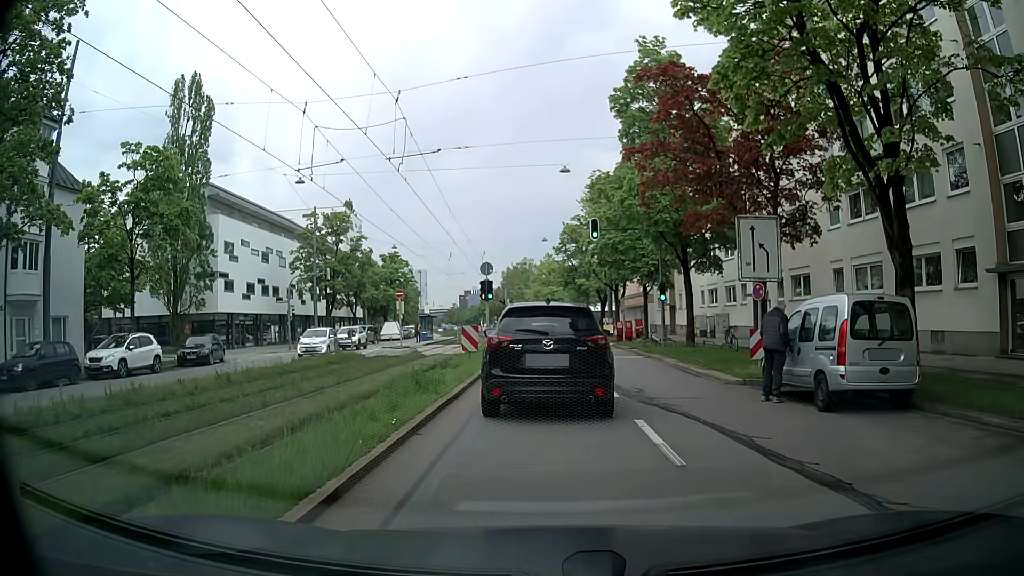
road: secondary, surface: asphalt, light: Day
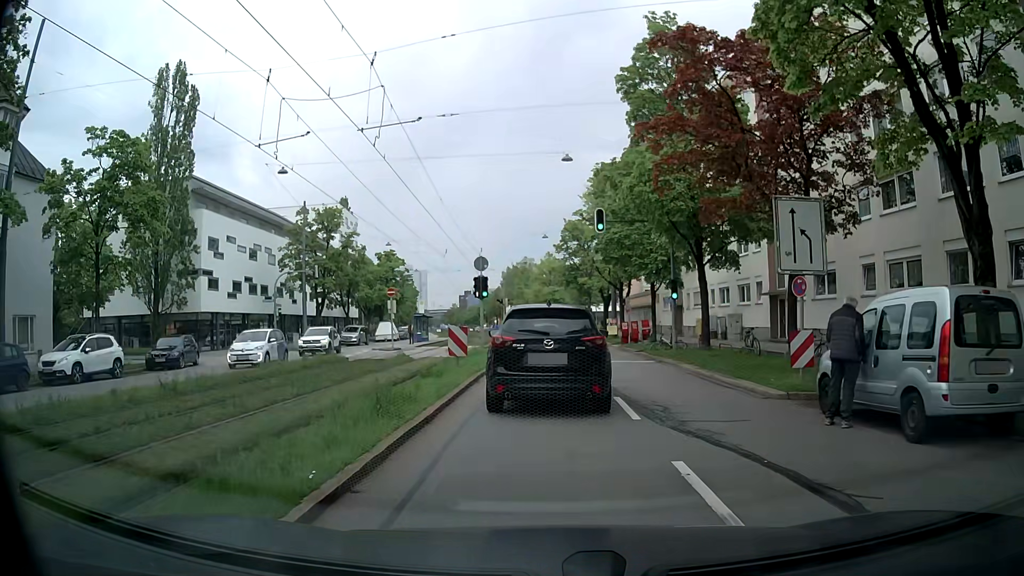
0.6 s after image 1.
(0.0, +2.9) m; -1°
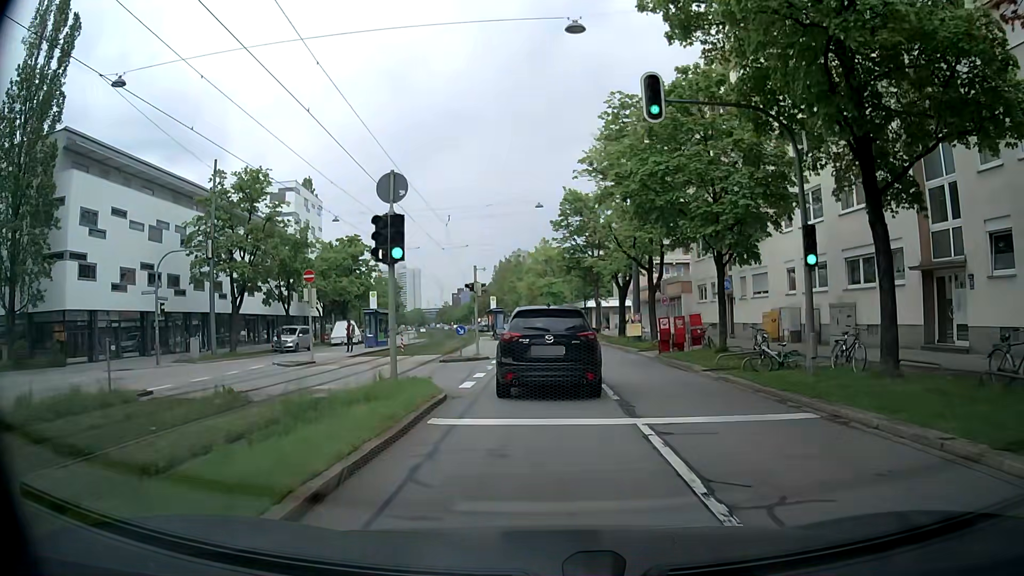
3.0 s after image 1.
(+0.3, +16.0) m; +1°
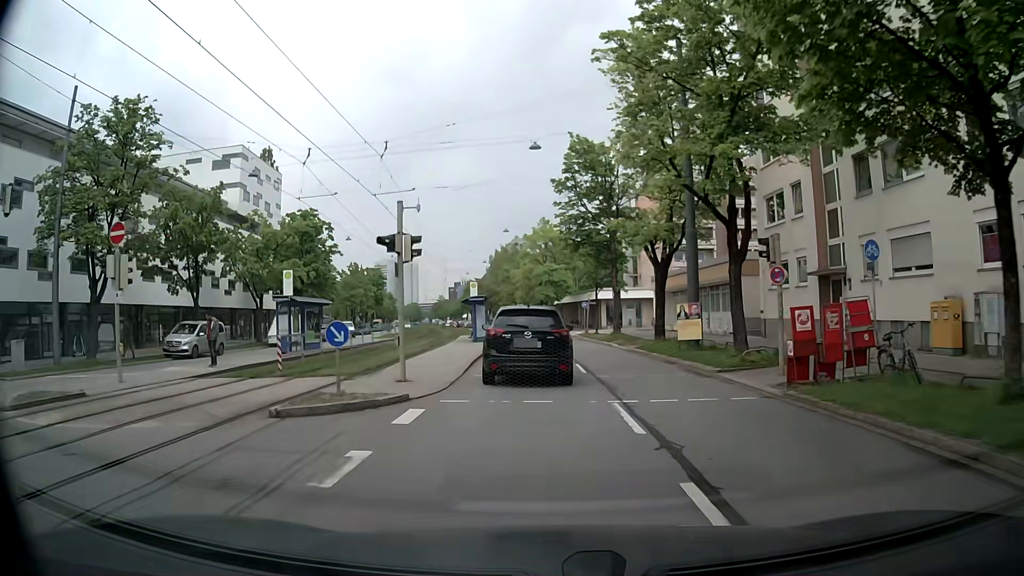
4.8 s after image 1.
(-0.1, +15.4) m; -1°
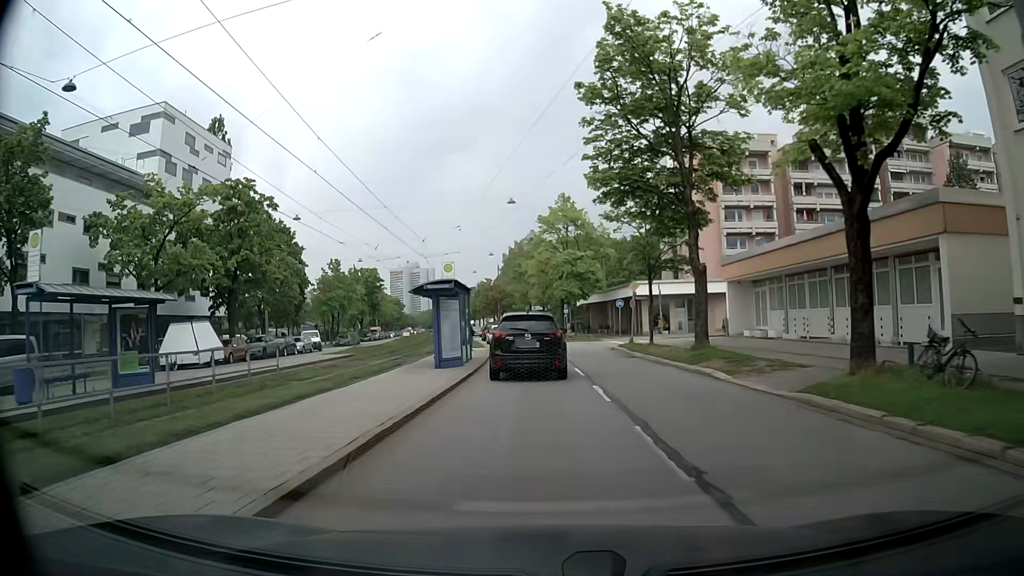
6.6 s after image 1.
(0.0, +18.1) m; -1°
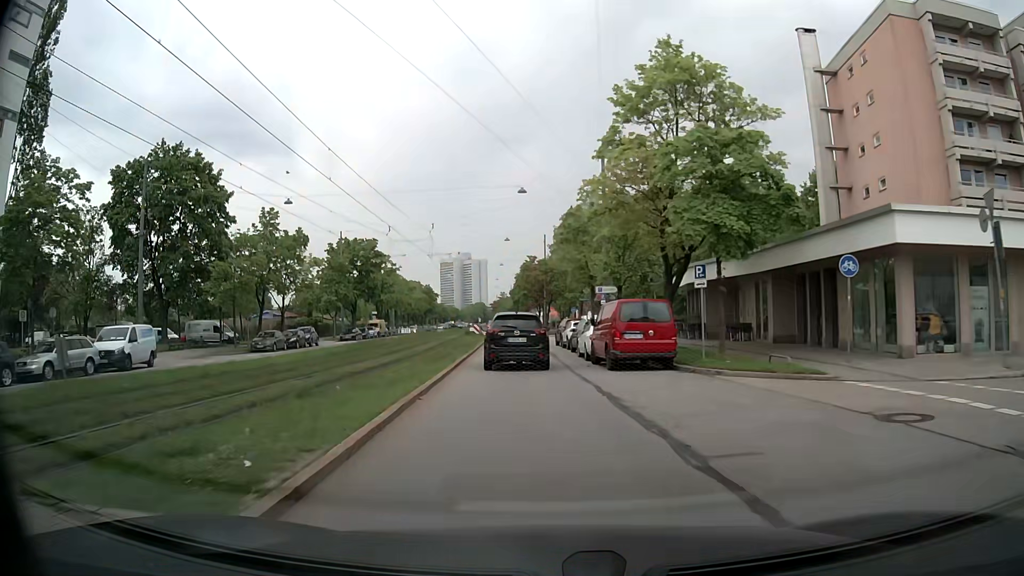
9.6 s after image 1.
(-1.3, +35.4) m; -5°
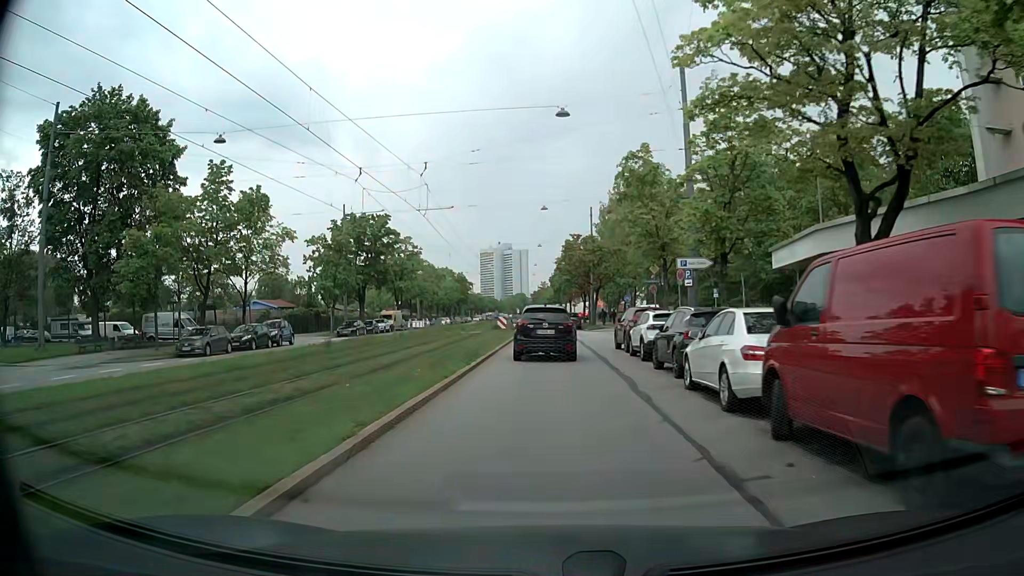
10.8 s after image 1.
(-0.5, +14.9) m; -4°
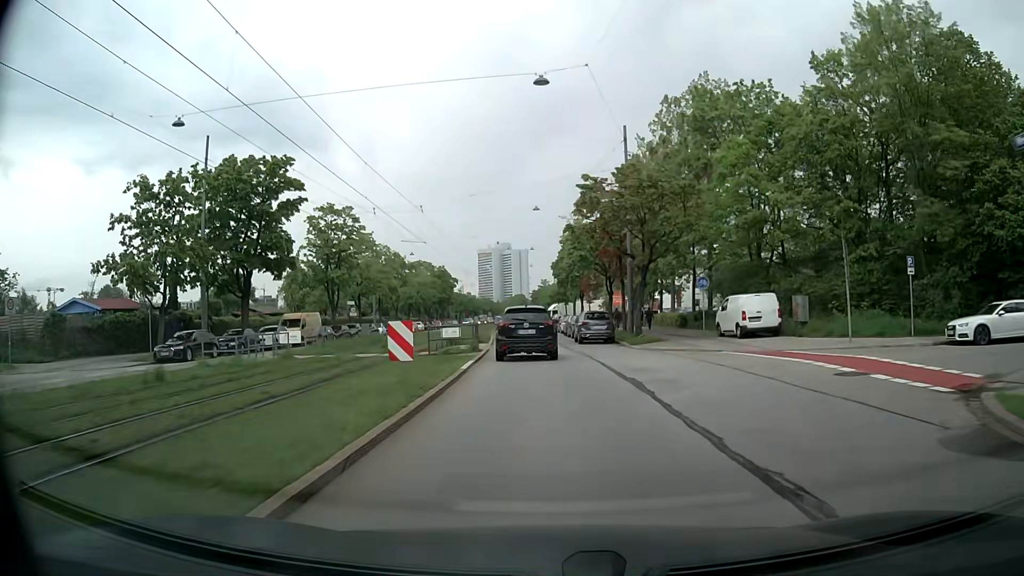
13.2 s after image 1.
(-0.2, +30.5) m; -1°
(0, +10) (0, +20) (-1, +30) (-1, +40) (-1, +50) (-2, +60) (-2, +70) (-3, +80) (-3, +90) (-3, +100) m
